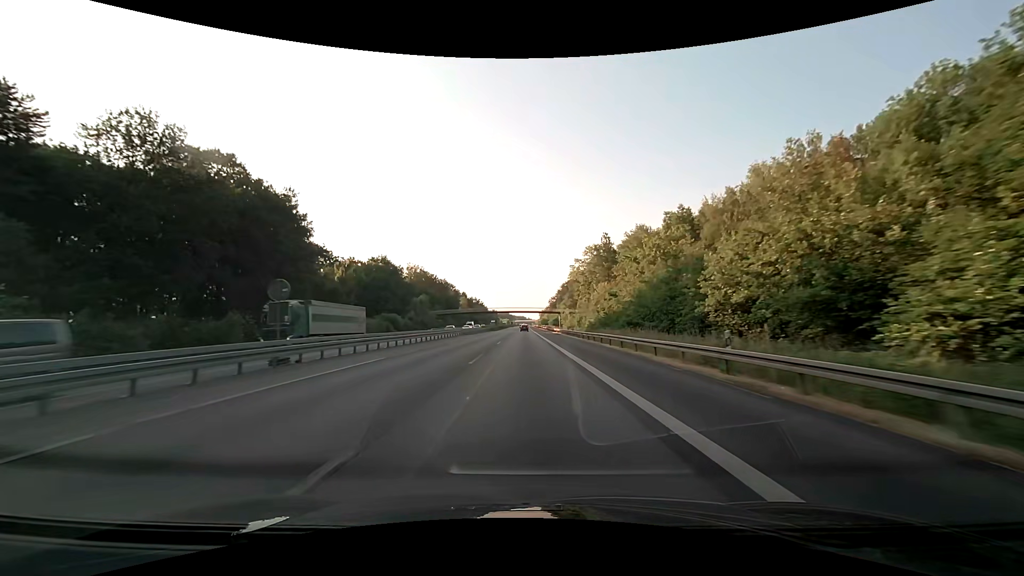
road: motorway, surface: asphalt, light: Day
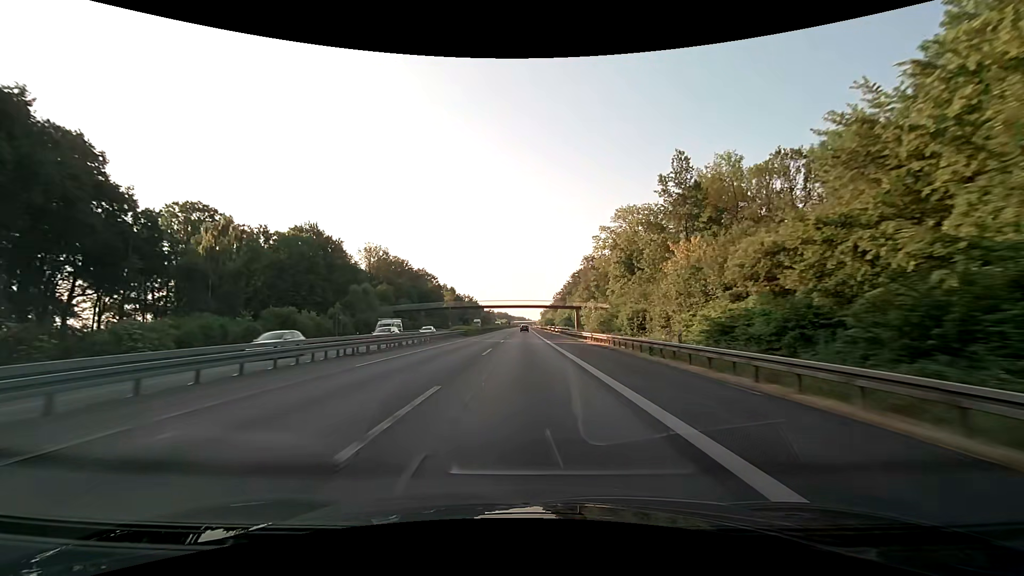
(+0.1, +48.2) m; 0°
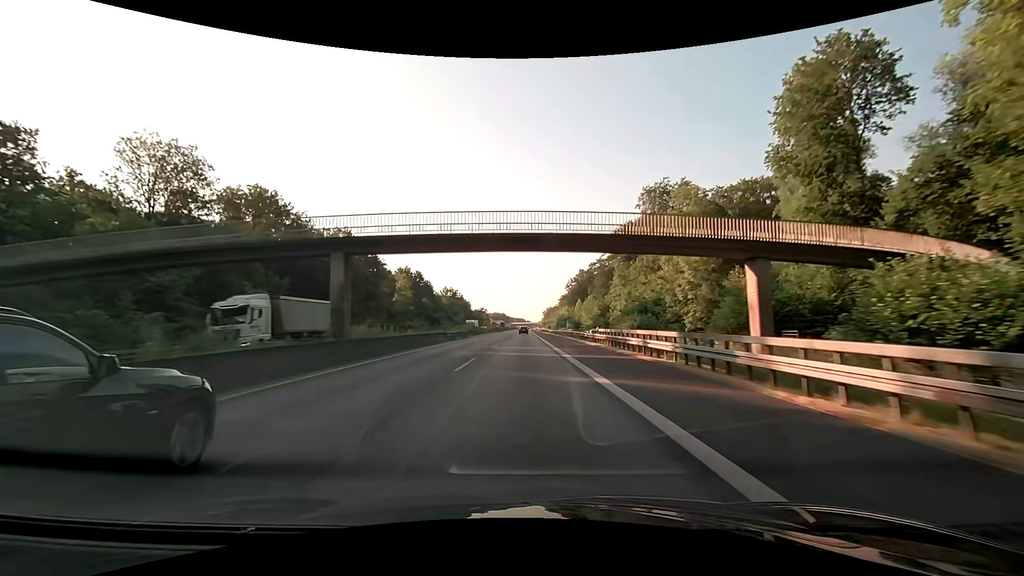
(+0.2, +80.5) m; 0°
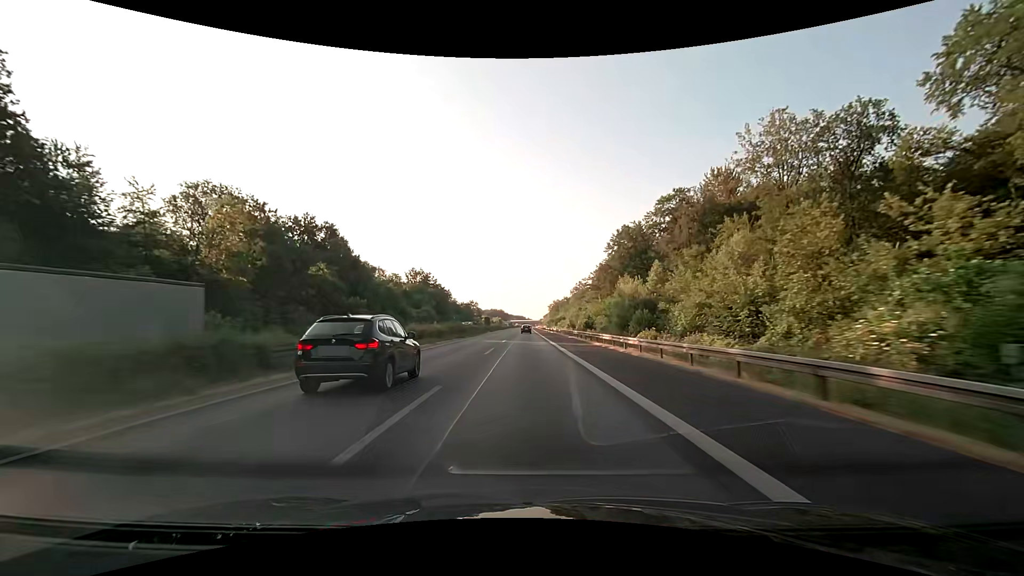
(0.0, +80.6) m; 0°
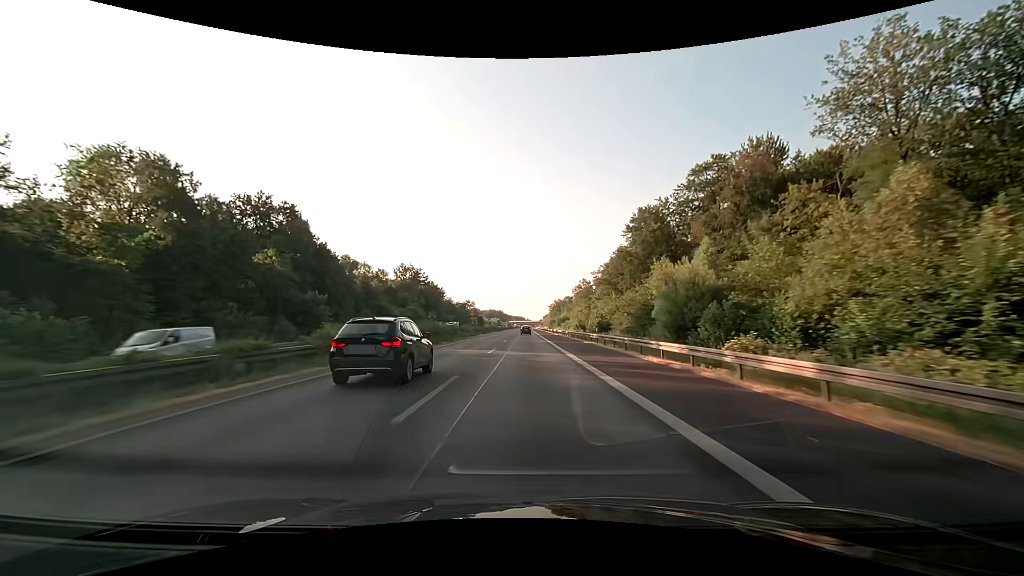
(0.0, +16.1) m; 0°
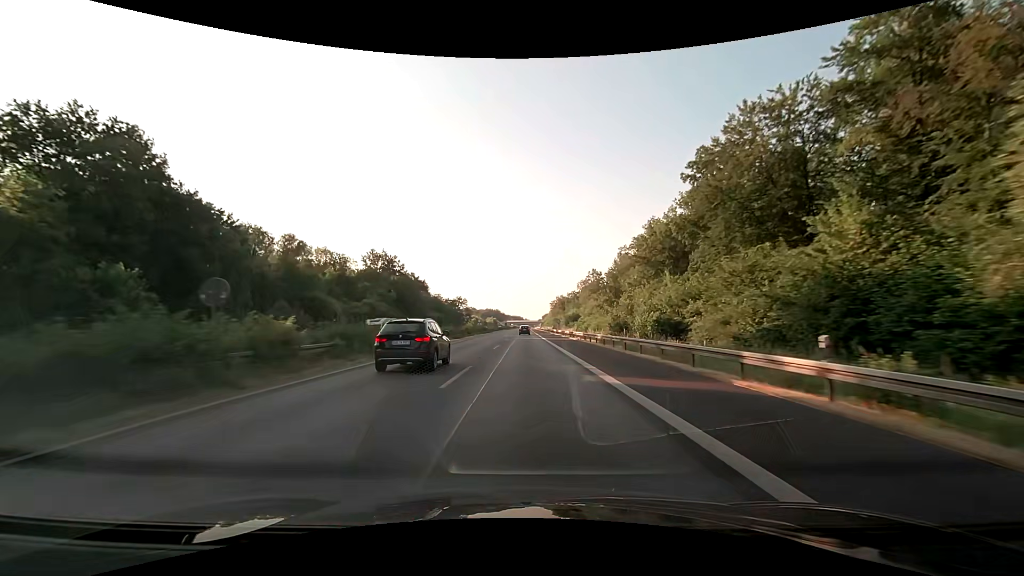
(+0.1, +32.2) m; 0°
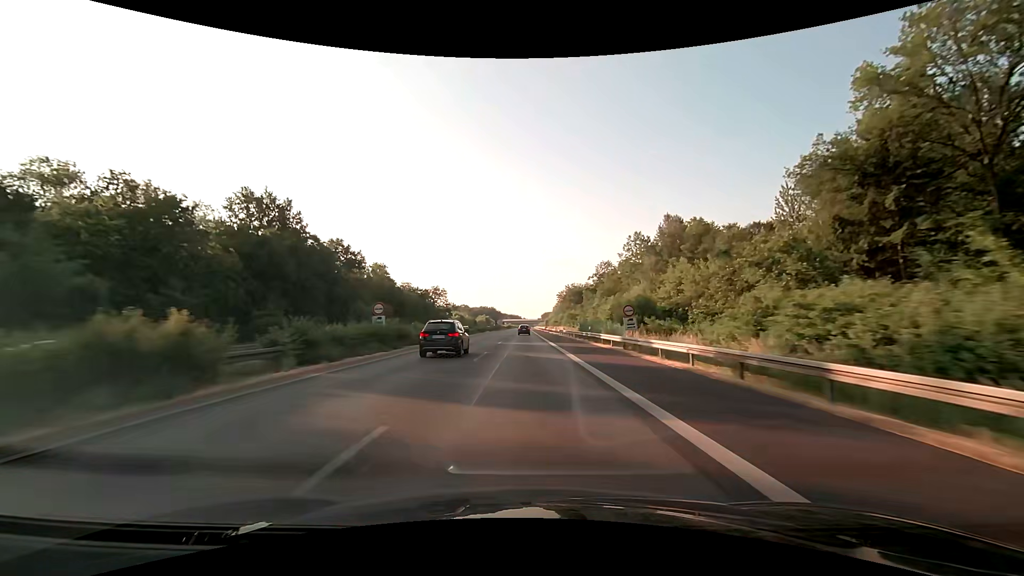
(+0.1, +64.5) m; 0°
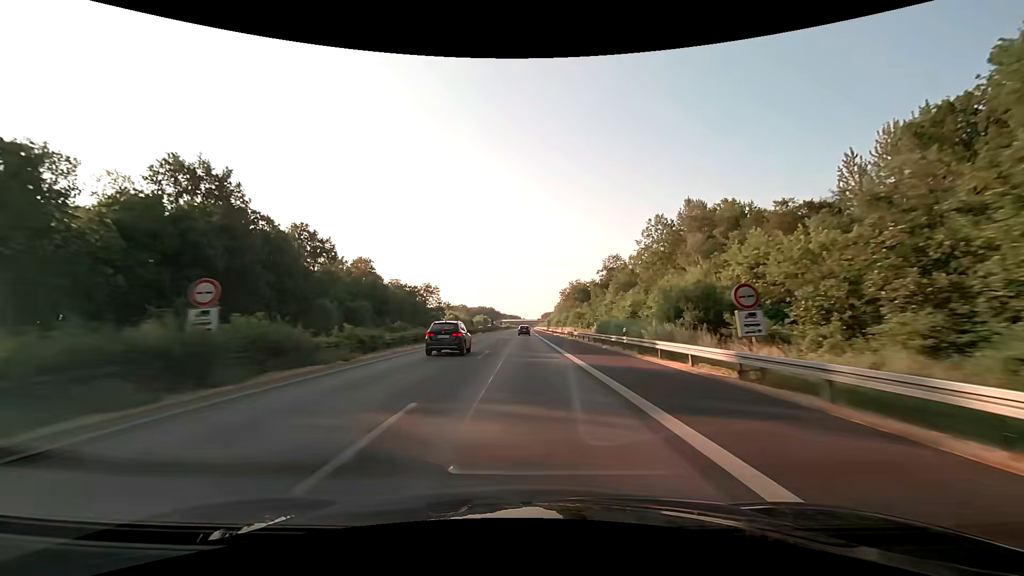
(0.0, +16.1) m; 0°
(0, +10) (0, +20) (0, +30) (0, +40) (0, +50) (0, +60) (0, +70) (0, +80) (0, +90) (0, +100) m
